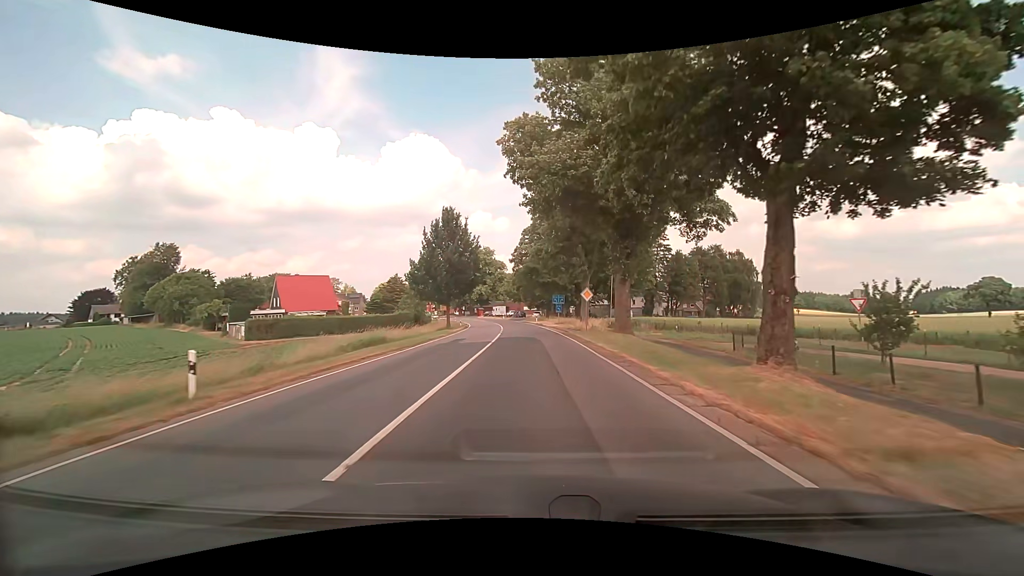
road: secondary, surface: asphalt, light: Day
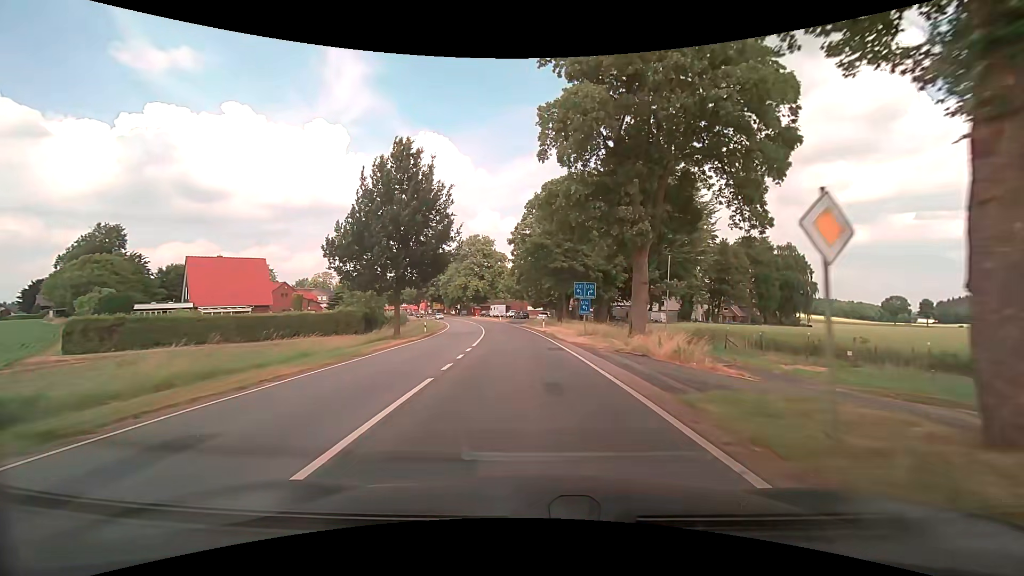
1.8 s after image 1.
(0.0, +23.1) m; 0°
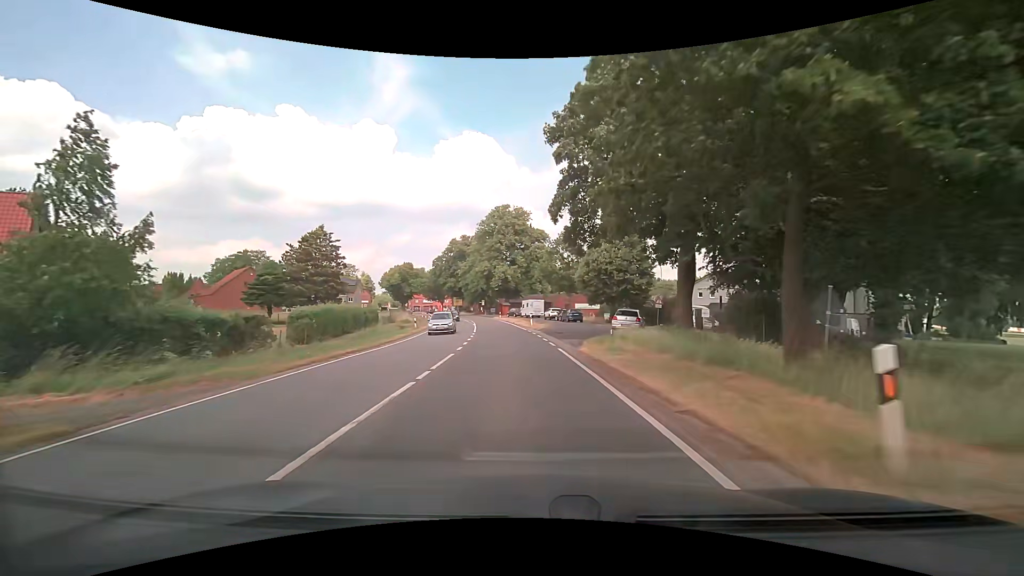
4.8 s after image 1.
(-1.5, +37.7) m; -4°
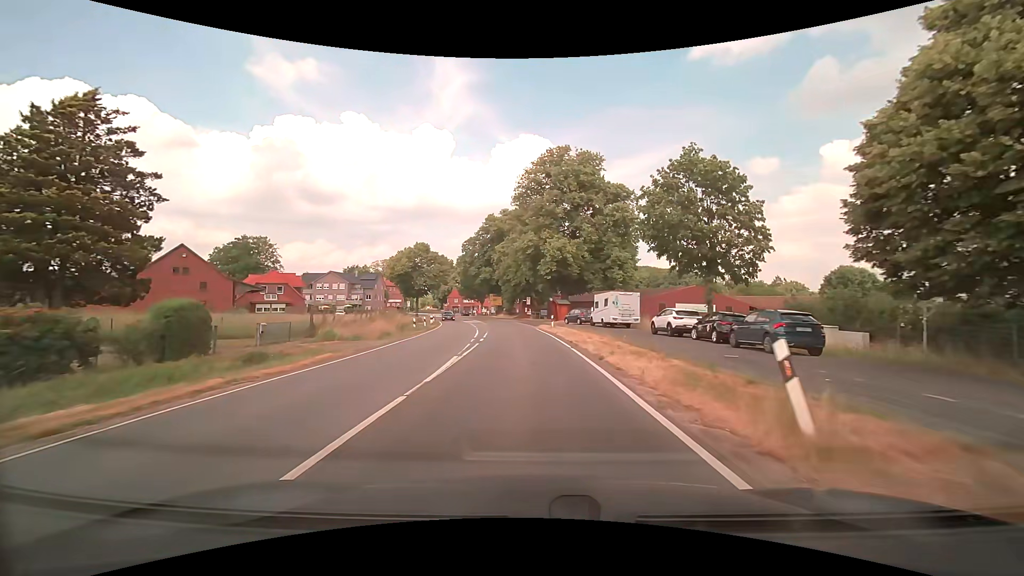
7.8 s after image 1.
(-2.3, +37.5) m; -6°
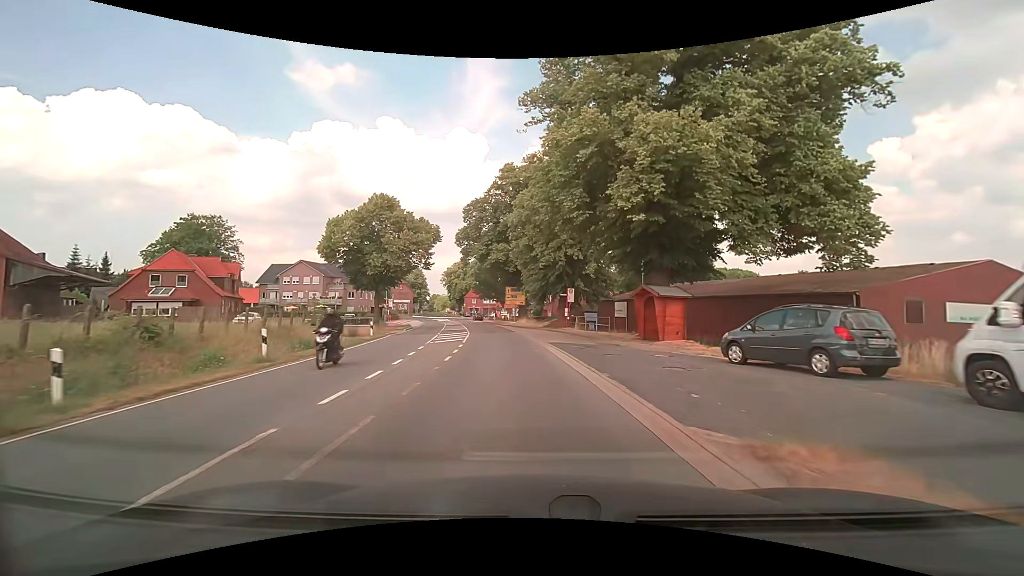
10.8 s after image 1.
(-1.2, +36.4) m; -4°
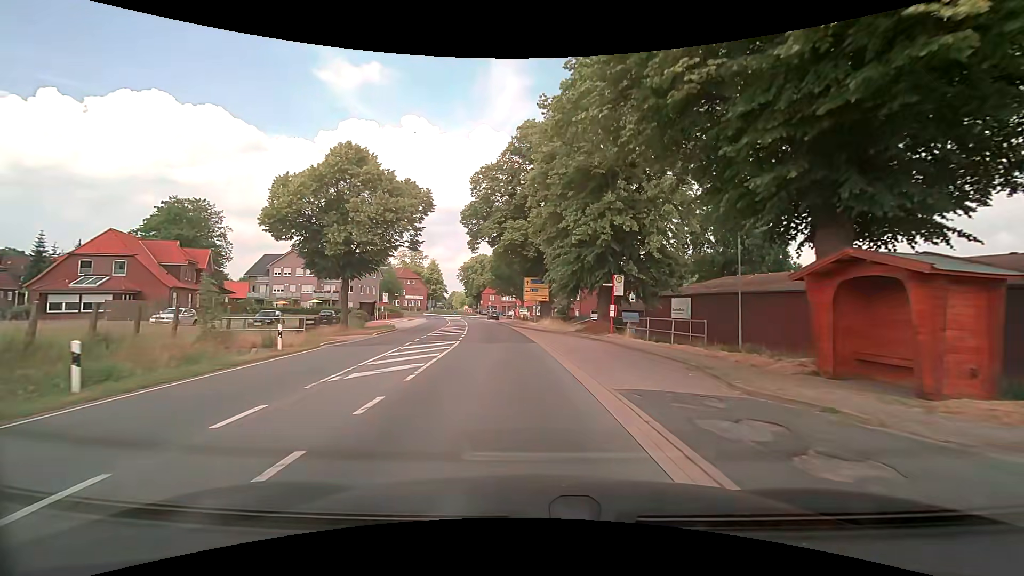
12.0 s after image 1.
(-0.3, +14.1) m; -2°
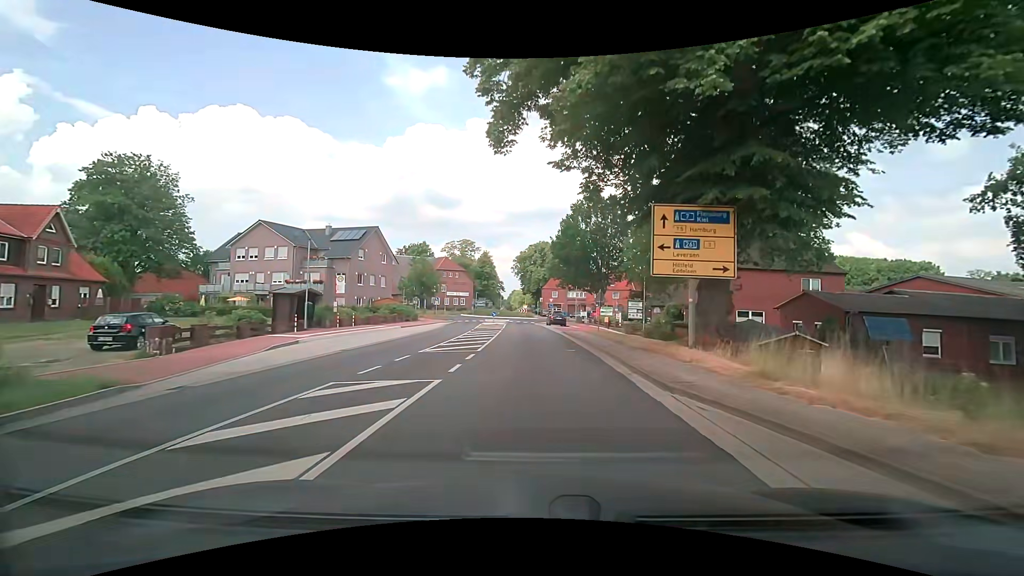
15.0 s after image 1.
(-2.3, +33.2) m; -7°
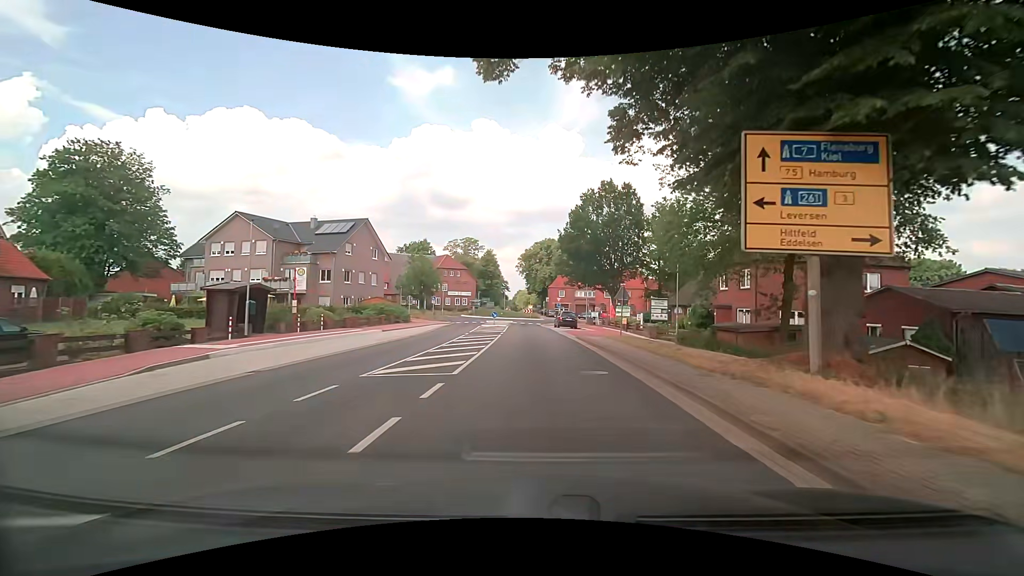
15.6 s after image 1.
(0.0, +6.3) m; -1°
(0, +10) (0, +20) (0, +30) (-1, +40) (-1, +50) (-1, +60) (0, +70) (+4, +79) (+5, +89) (+1, +98) m
